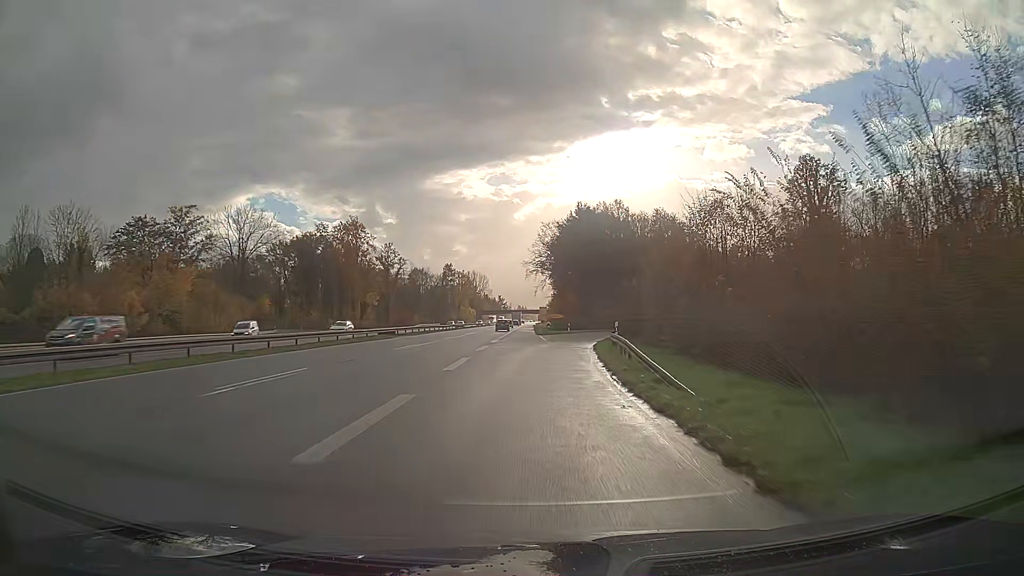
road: trunk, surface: asphalt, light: Day
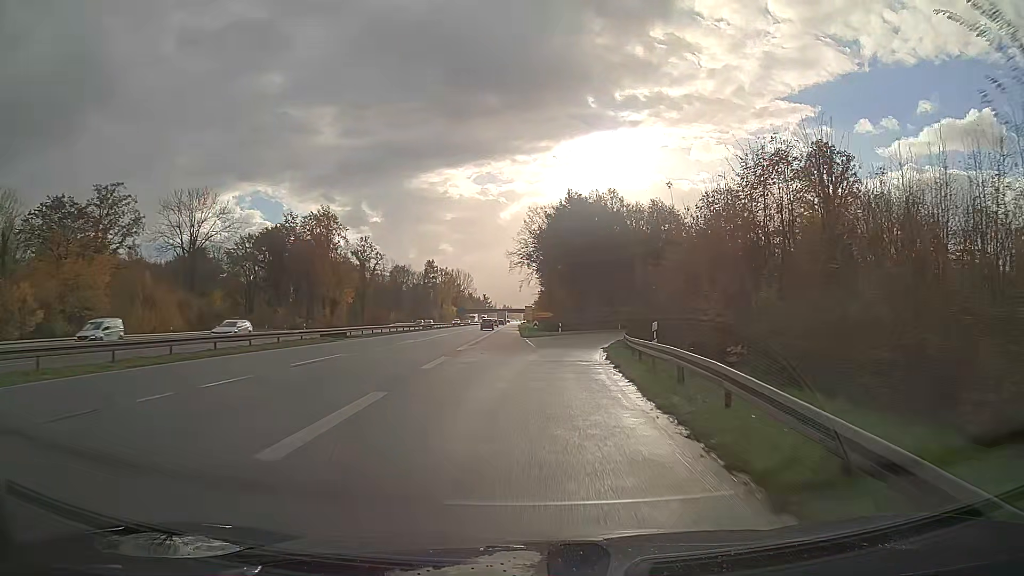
(+0.1, +11.8) m; +2°
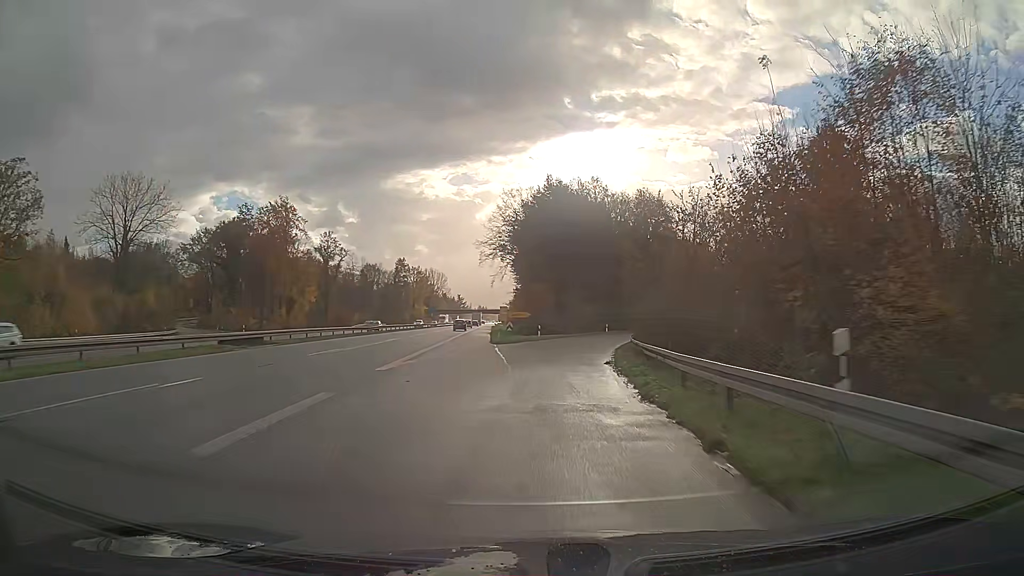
(+0.2, +11.7) m; +2°
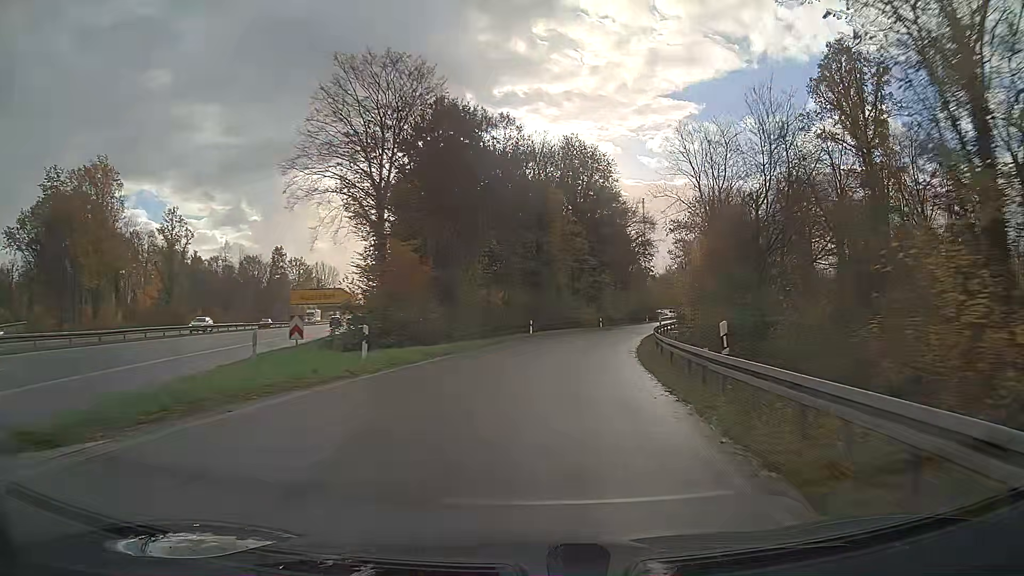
(+2.4, +34.2) m; +9°
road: trunk_link
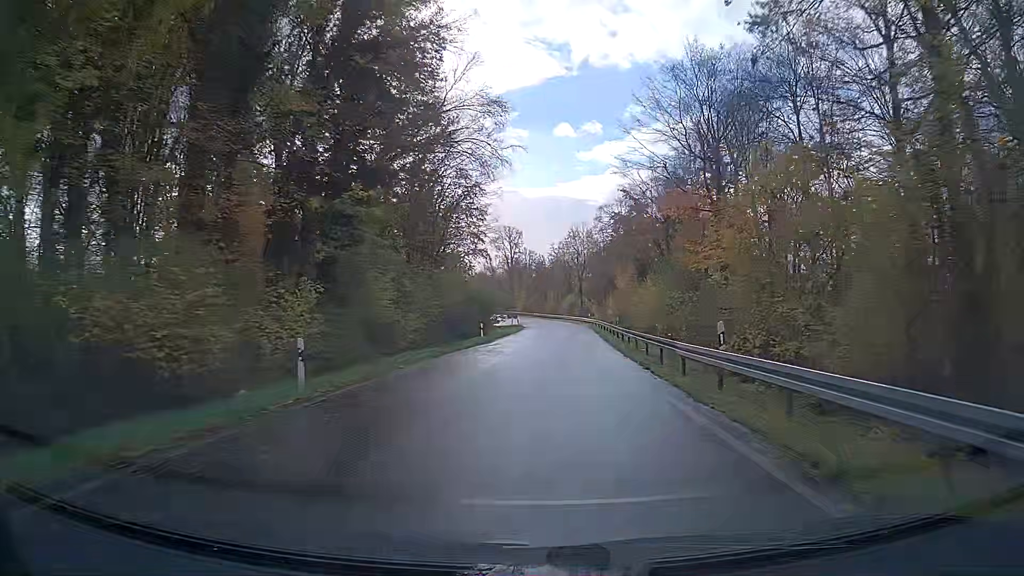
(+7.5, +53.8) m; +16°
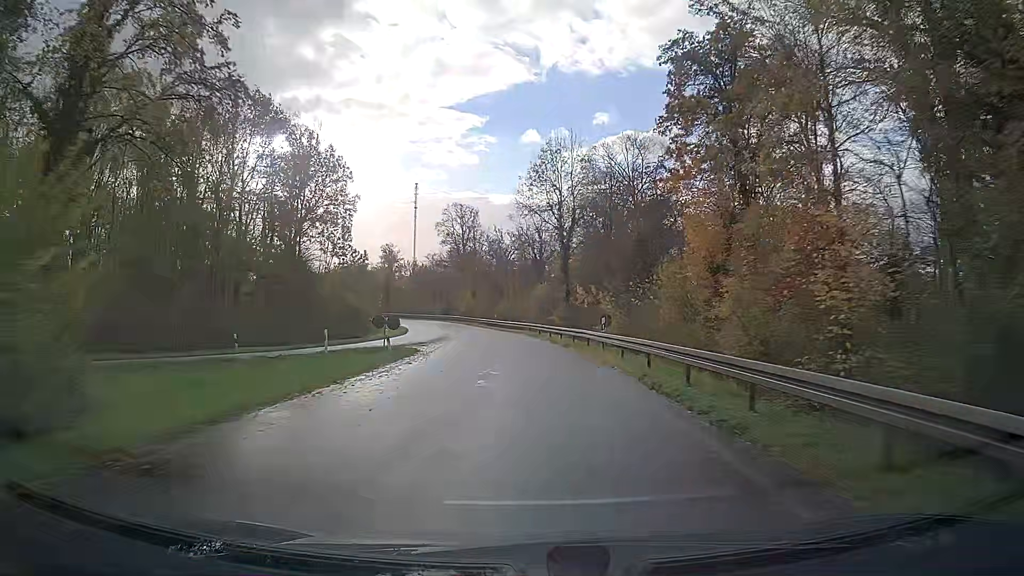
(+1.9, +50.8) m; +1°
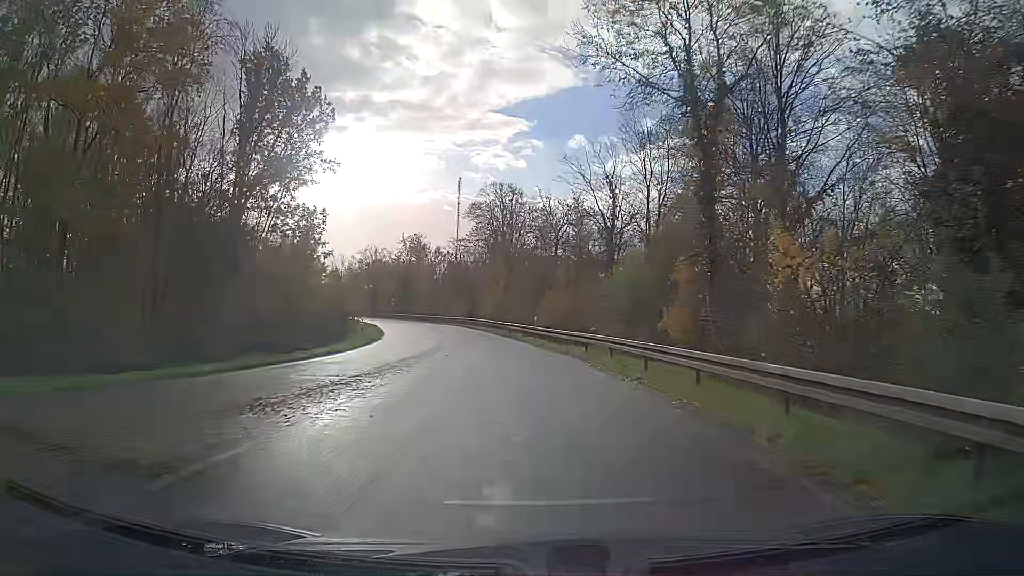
(-0.8, +28.5) m; -4°
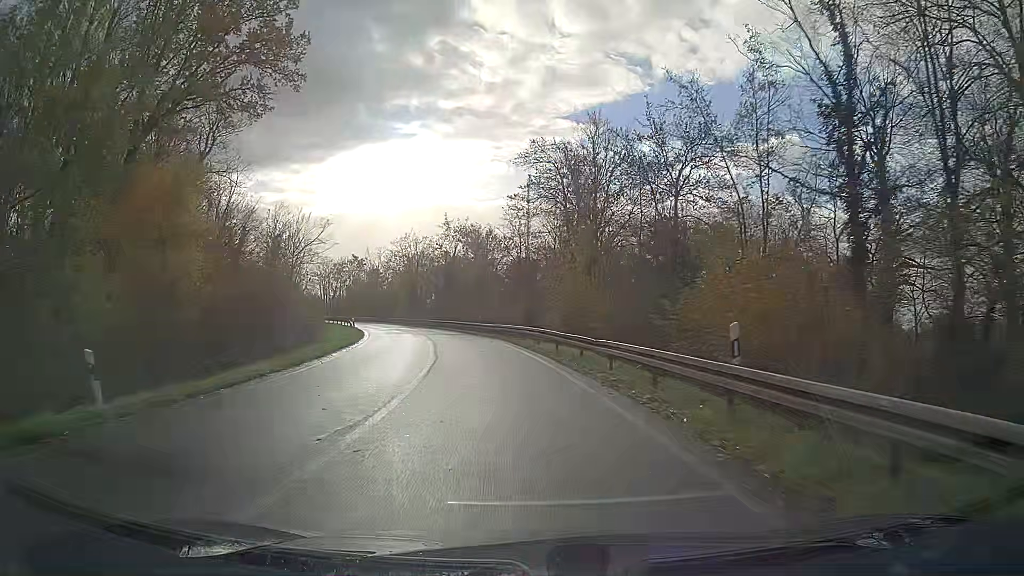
(-1.4, +26.7) m; -7°
